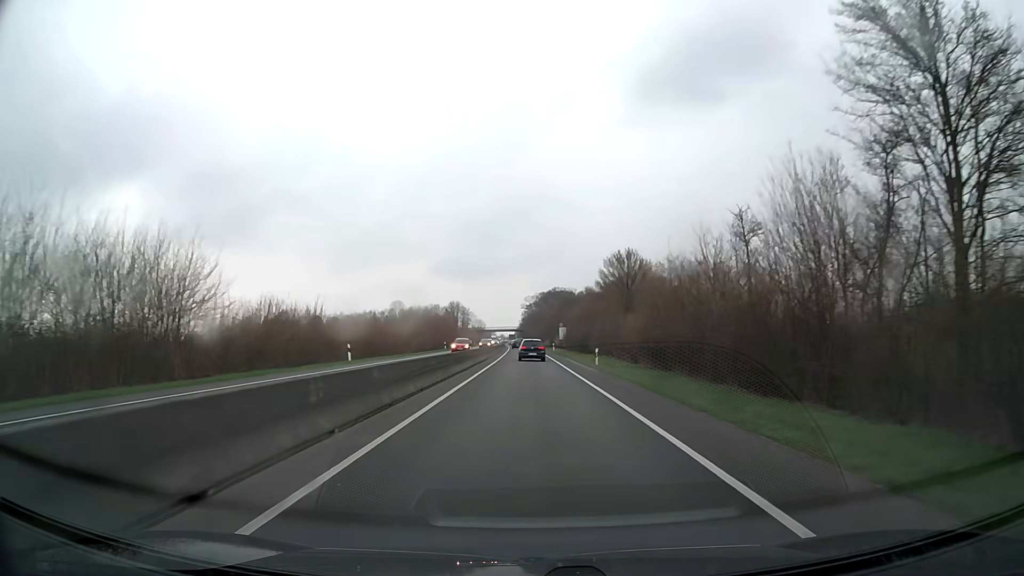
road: trunk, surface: asphalt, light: Day
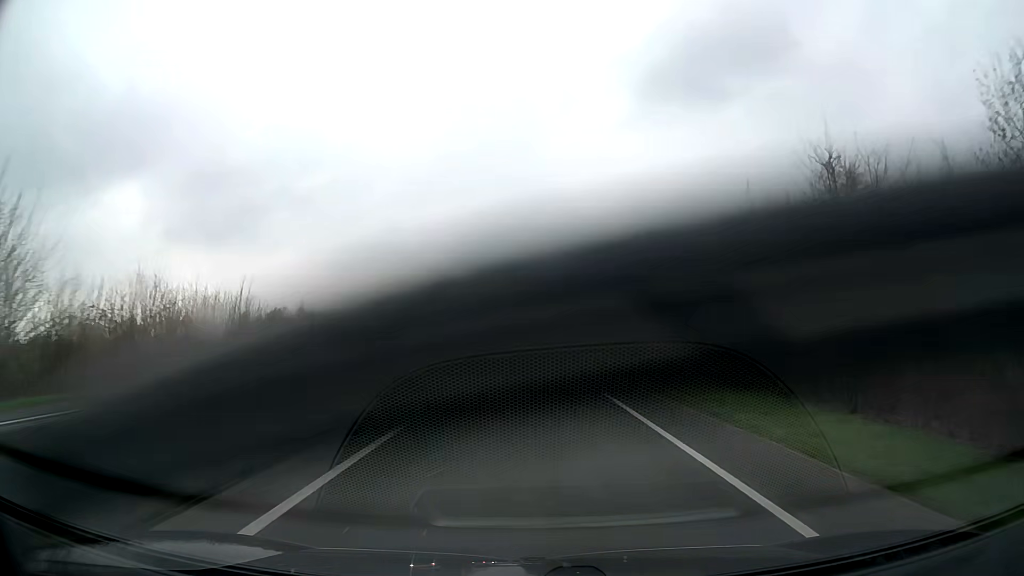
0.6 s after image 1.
(0.0, +11.1) m; 0°
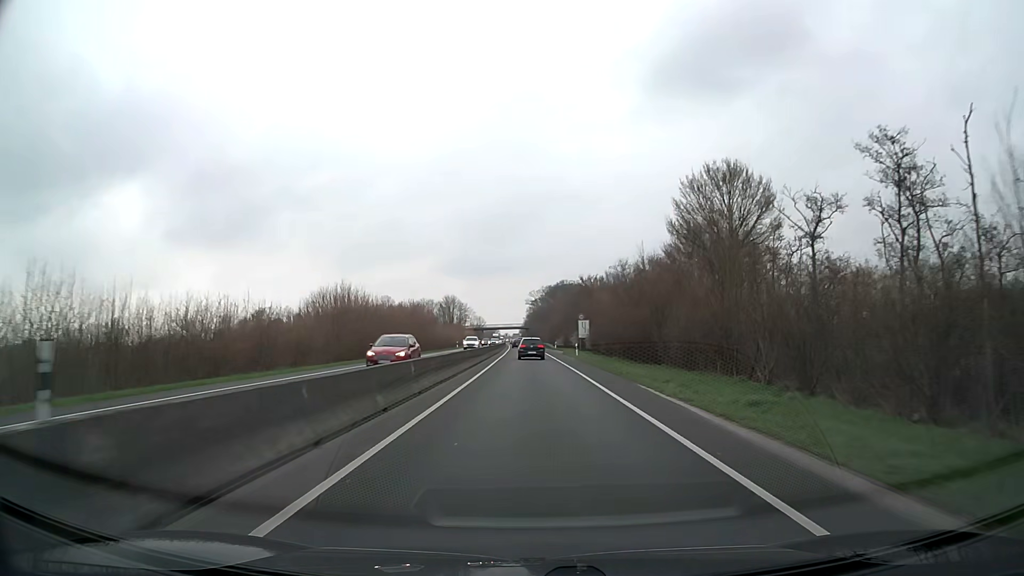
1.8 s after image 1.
(-0.1, +22.2) m; 0°
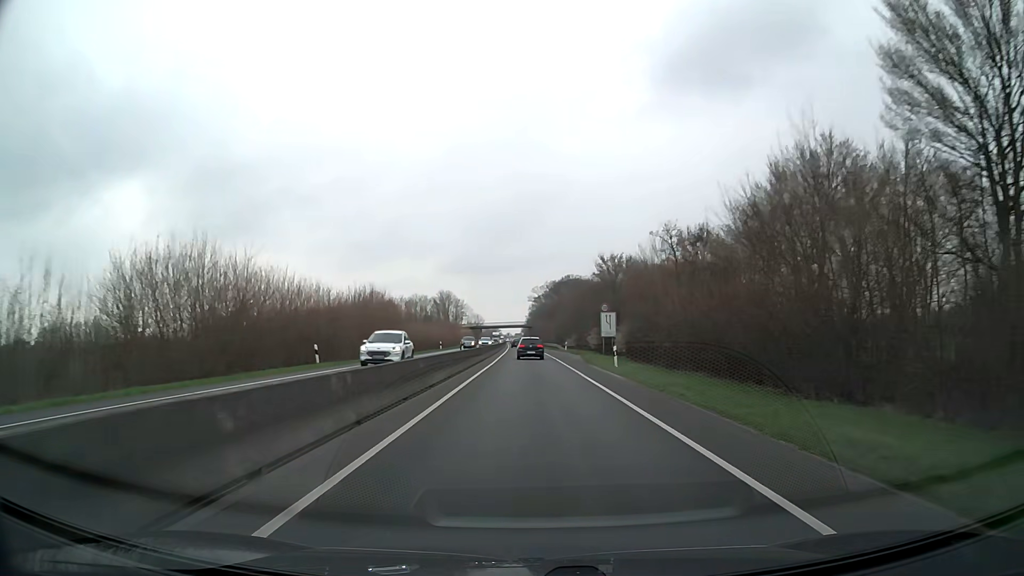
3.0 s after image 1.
(0.0, +22.2) m; 0°
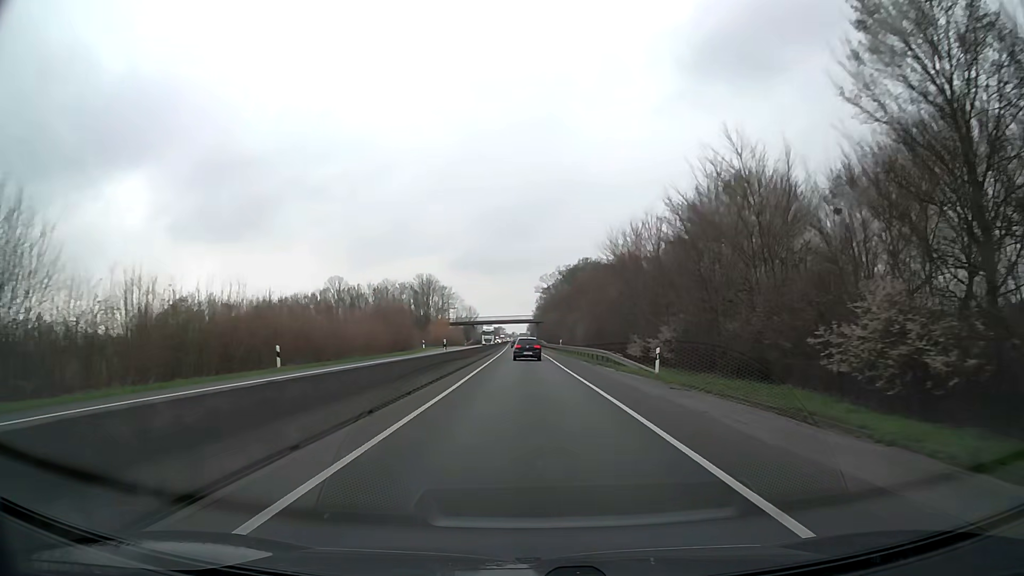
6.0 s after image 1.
(-0.1, +54.8) m; 0°
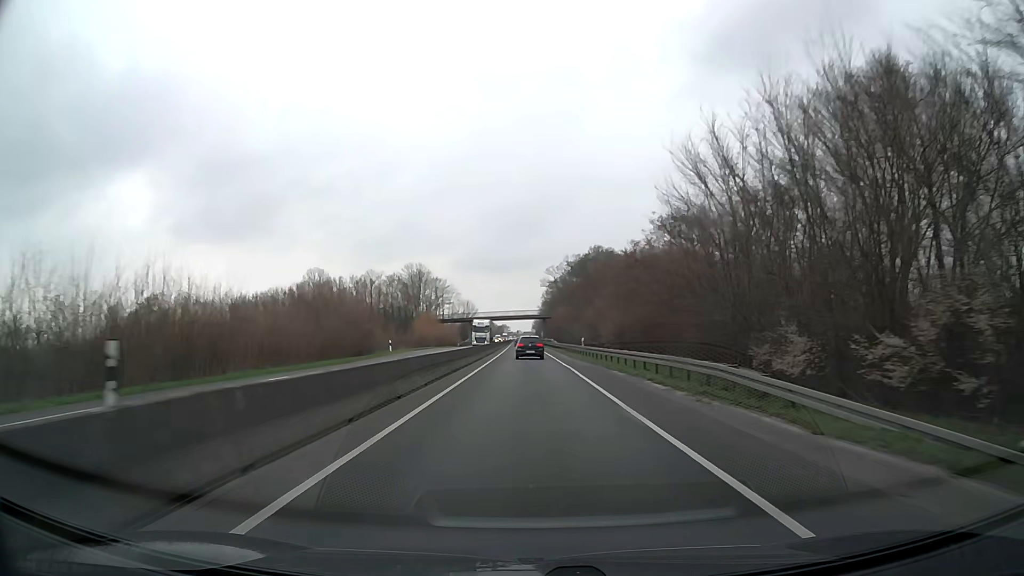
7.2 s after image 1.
(-0.1, +21.5) m; 0°
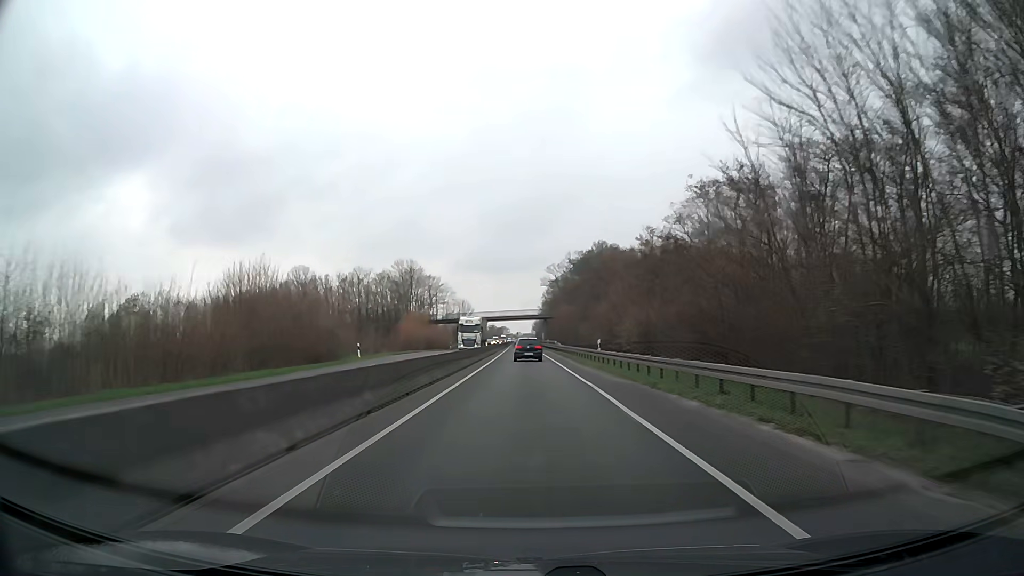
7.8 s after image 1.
(0.0, +10.7) m; 0°
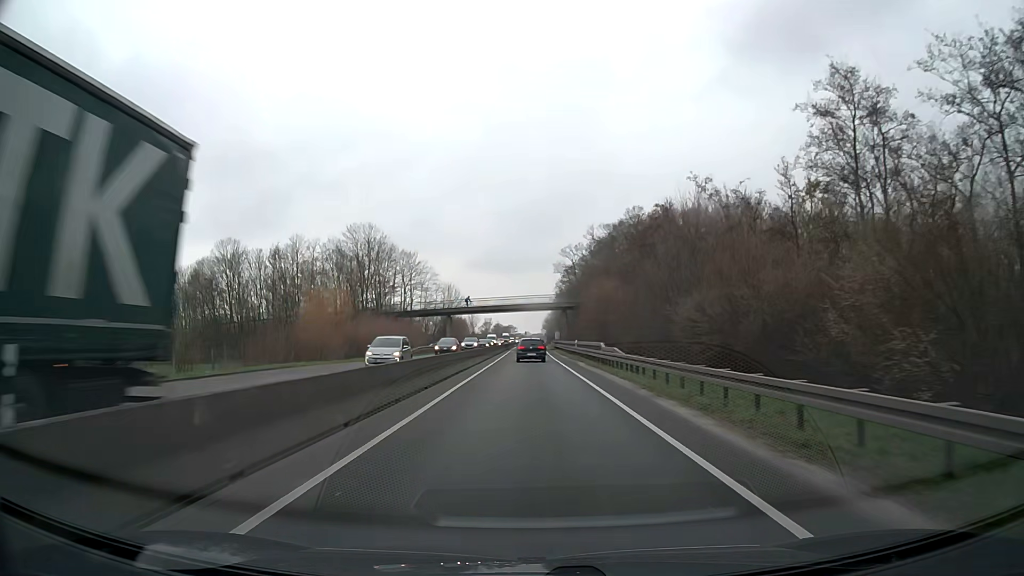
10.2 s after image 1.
(-0.2, +41.9) m; -1°
(0, +10) (0, +20) (0, +30) (0, +40) (0, +50) (0, +60) (0, +70) (0, +80) (0, +90) (0, +100) m
